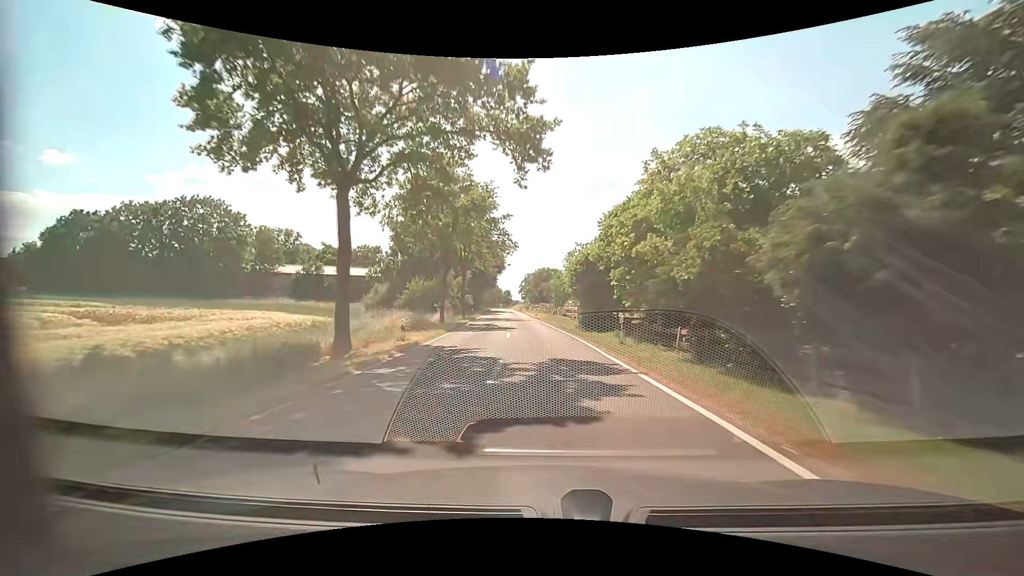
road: tertiary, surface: asphalt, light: Day
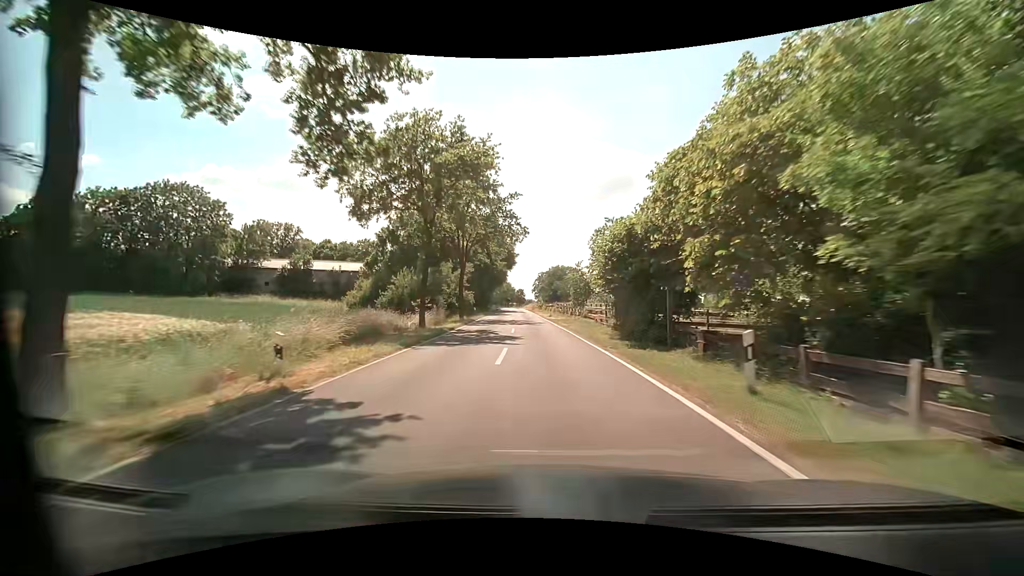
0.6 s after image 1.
(-0.1, +9.6) m; -2°
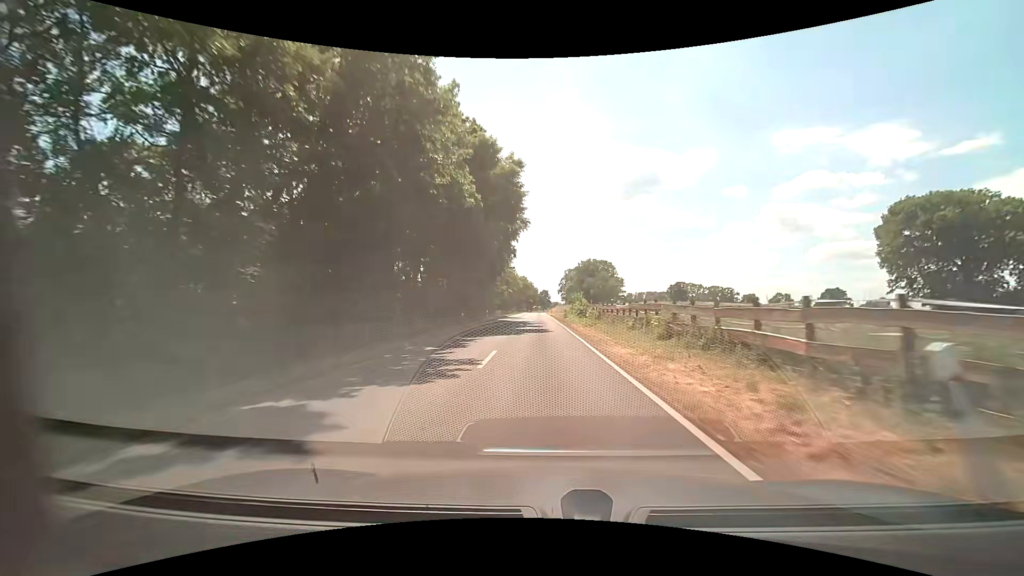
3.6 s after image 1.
(-1.8, +49.1) m; -3°
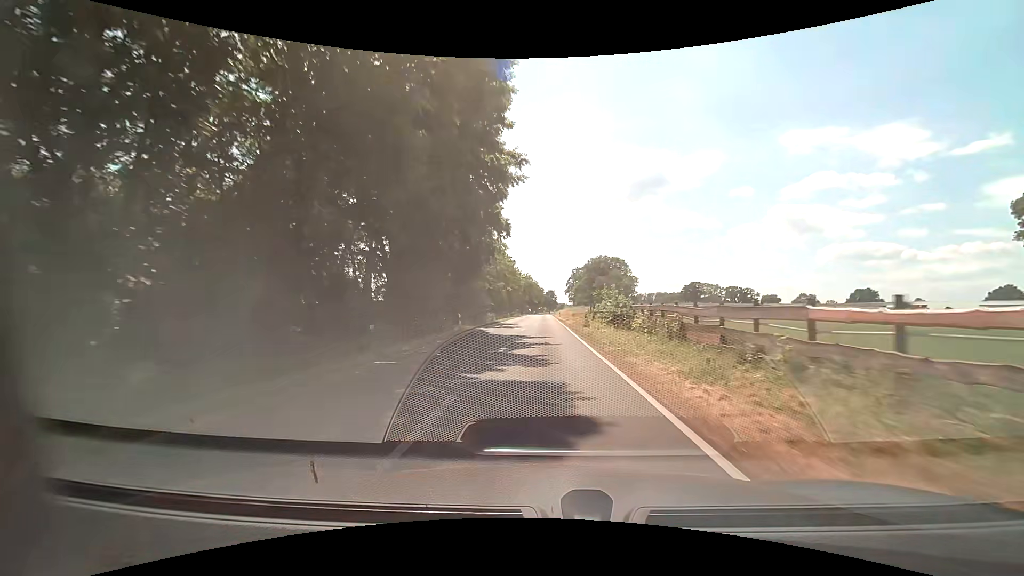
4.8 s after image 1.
(-0.1, +19.9) m; -1°
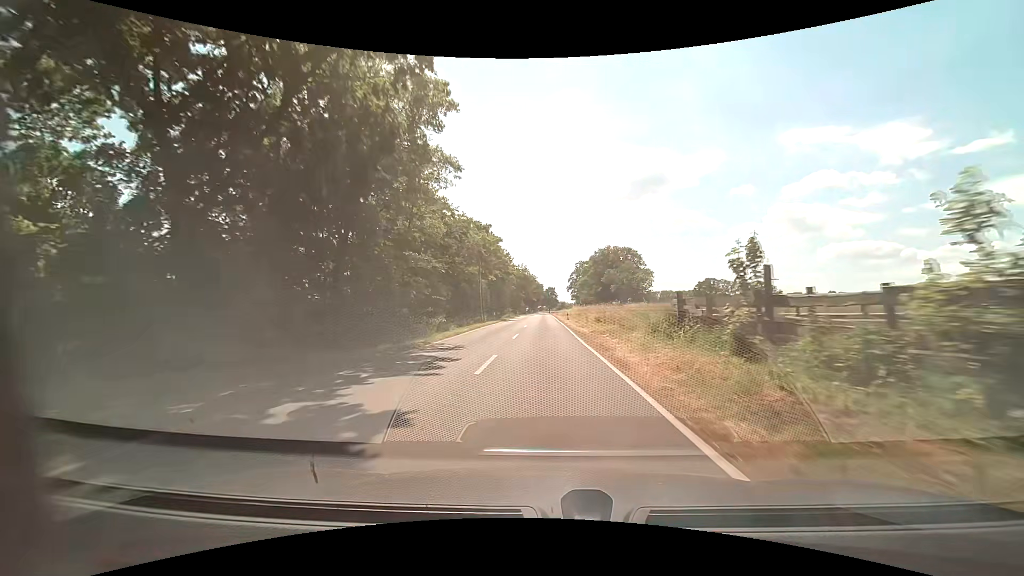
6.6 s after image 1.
(0.0, +30.0) m; 0°
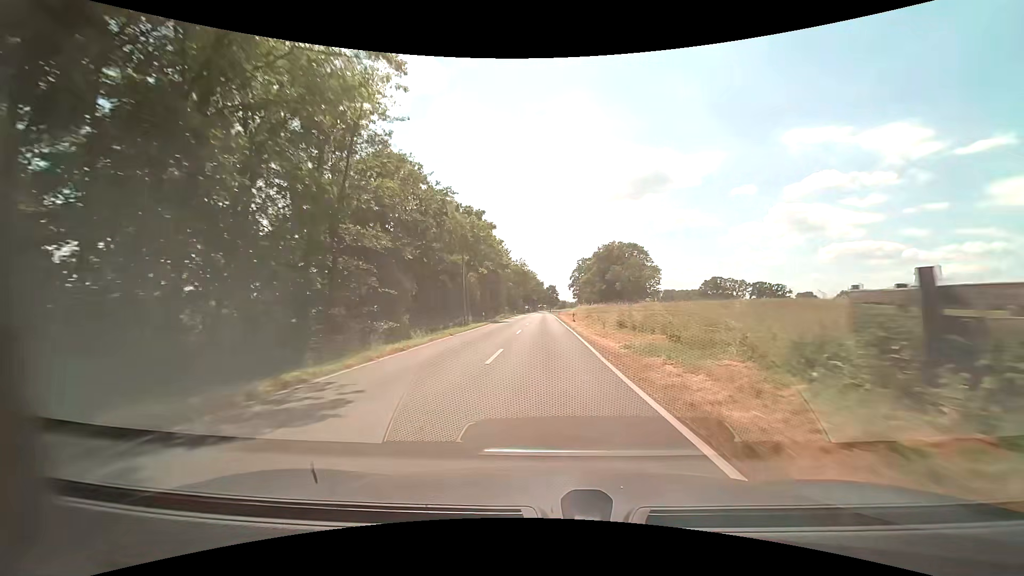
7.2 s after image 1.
(-0.1, +10.1) m; 0°
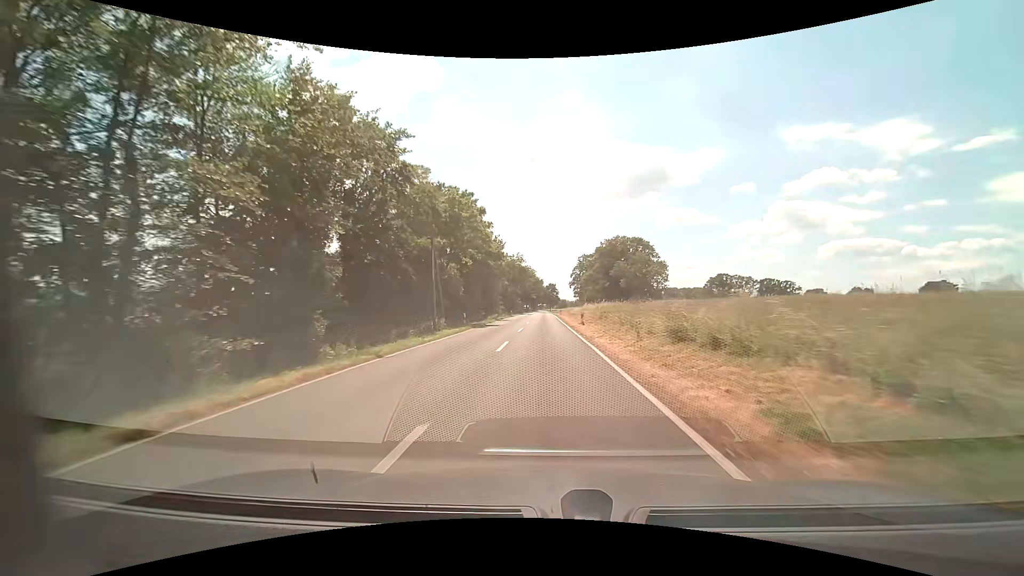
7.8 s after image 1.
(0.0, +10.2) m; 0°
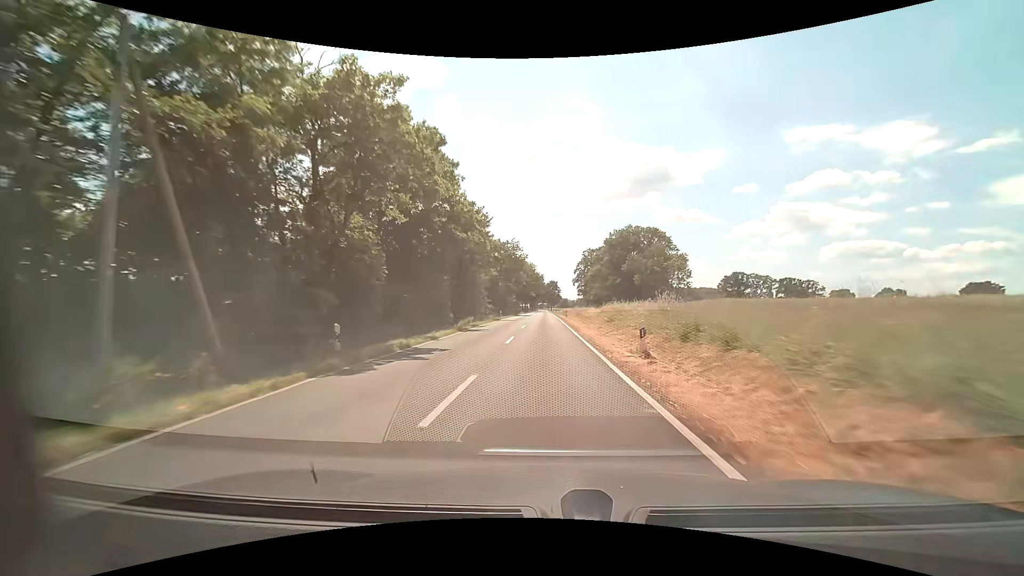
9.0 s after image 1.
(0.0, +20.7) m; 0°
(0, +10) (0, +20) (0, +30) (0, +40) (0, +50) (0, +60) (0, +70) (0, +80) (0, +90) (0, +100) m
